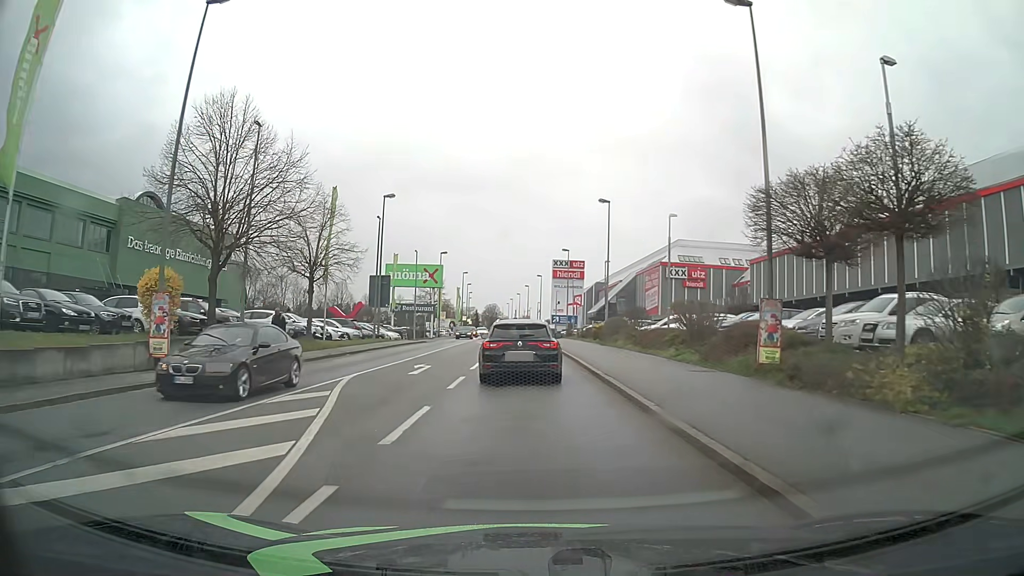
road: tertiary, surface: asphalt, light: Day
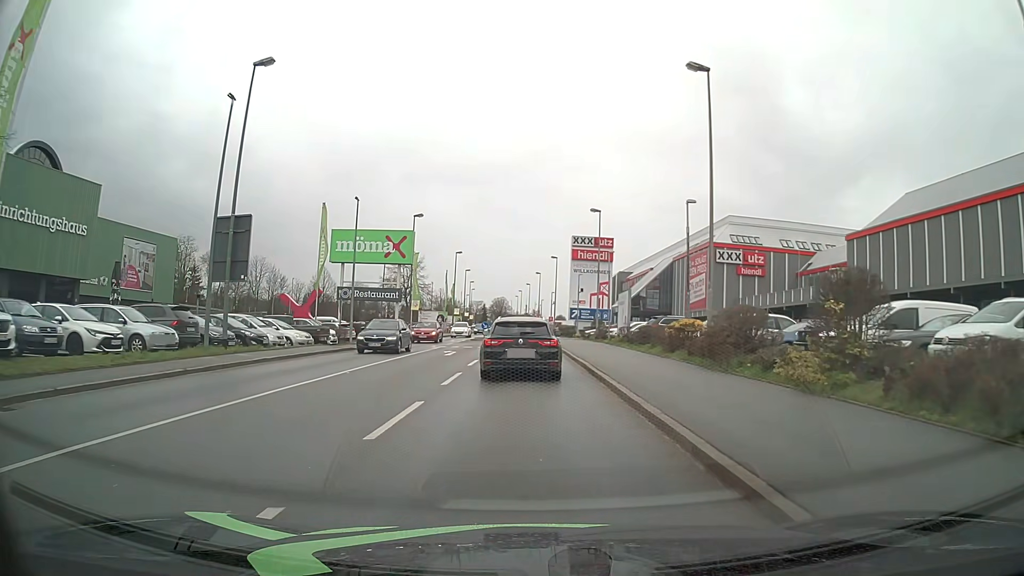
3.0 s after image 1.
(-0.1, +25.0) m; -1°
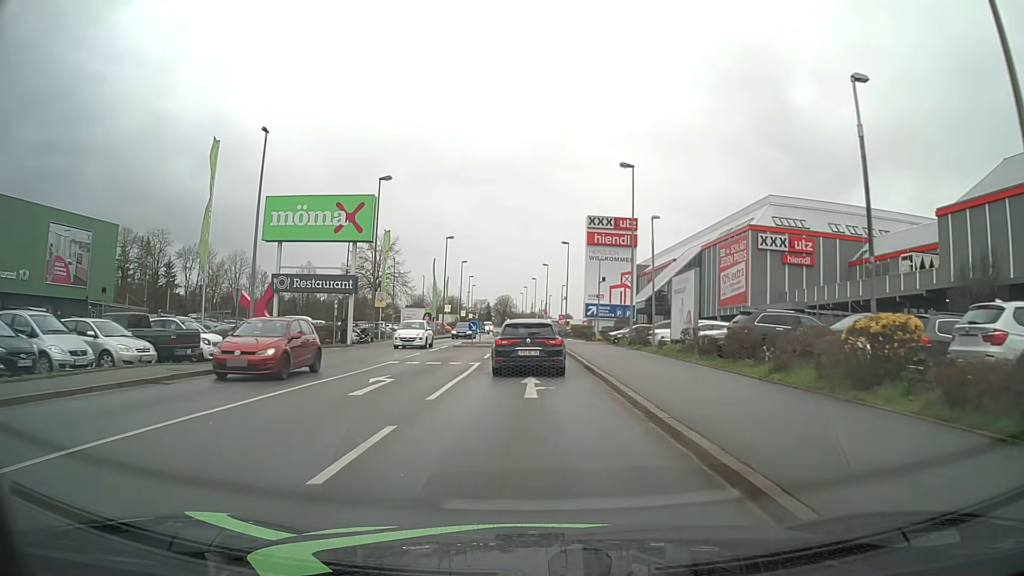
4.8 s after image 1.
(-0.1, +14.9) m; -1°
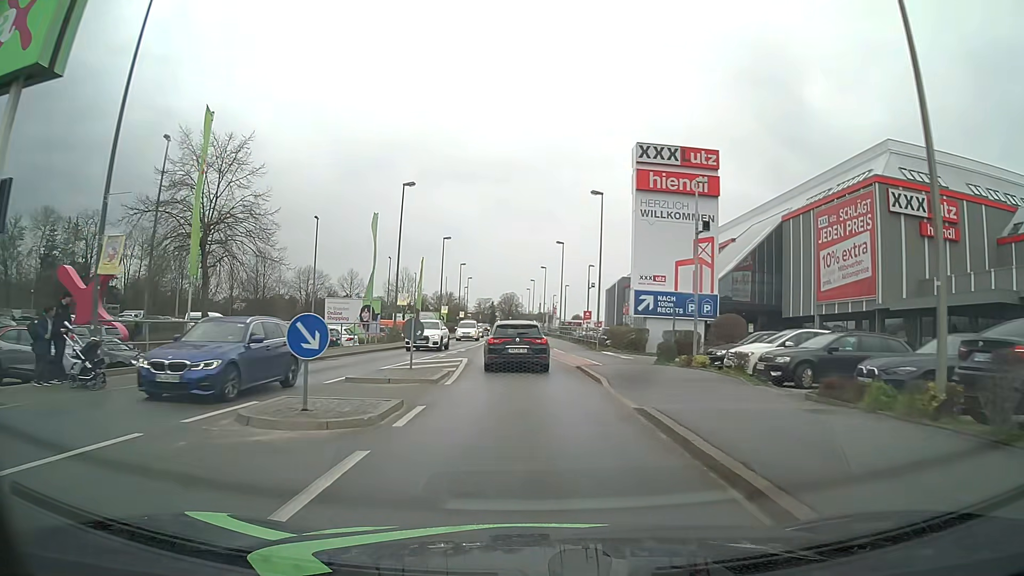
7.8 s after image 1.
(0.0, +28.2) m; 0°
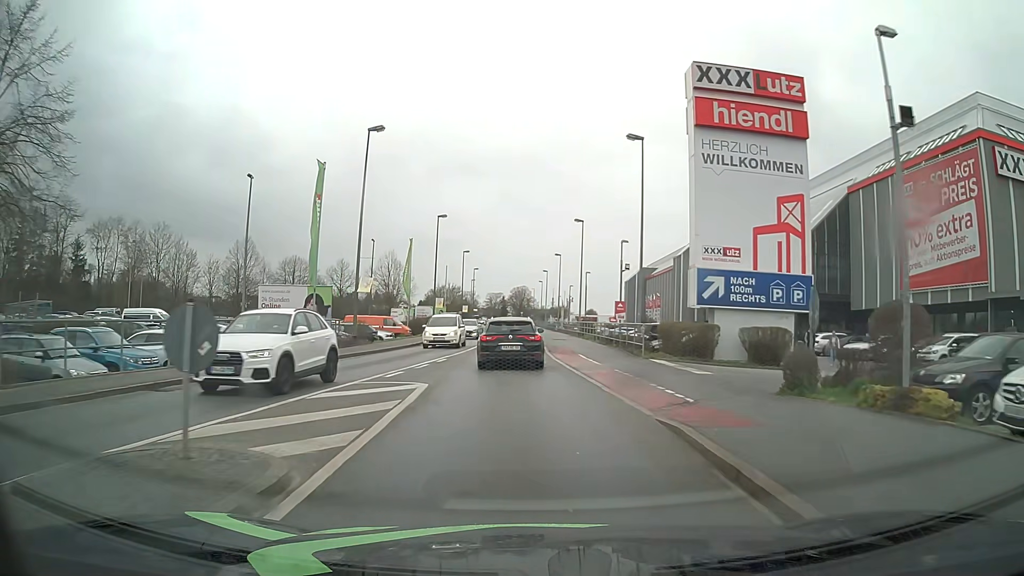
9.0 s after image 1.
(-0.1, +12.3) m; -1°
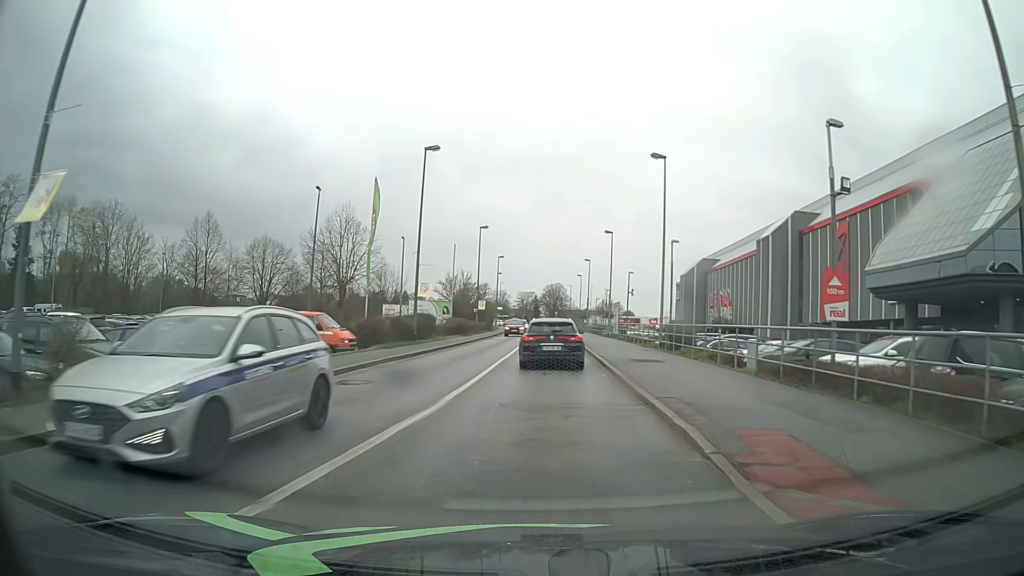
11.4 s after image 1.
(-0.7, +23.4) m; -2°
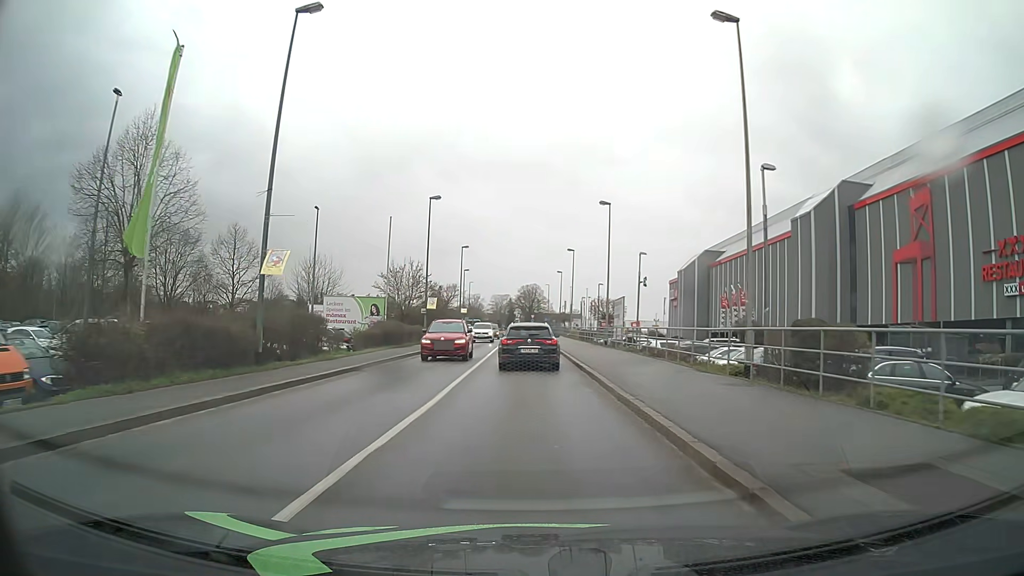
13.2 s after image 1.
(+0.3, +17.4) m; +2°
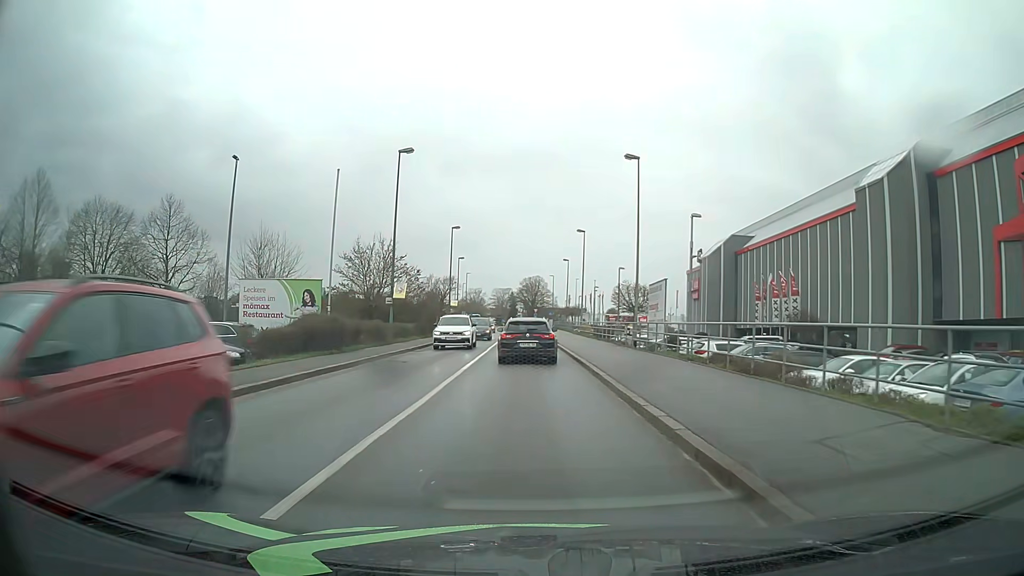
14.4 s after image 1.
(-0.1, +12.2) m; -1°
(0, +10) (0, +20) (0, +30) (0, +40) (0, +50) (-1, +60) (-1, +70) (-1, +80) (-1, +90) (-1, +100) m
